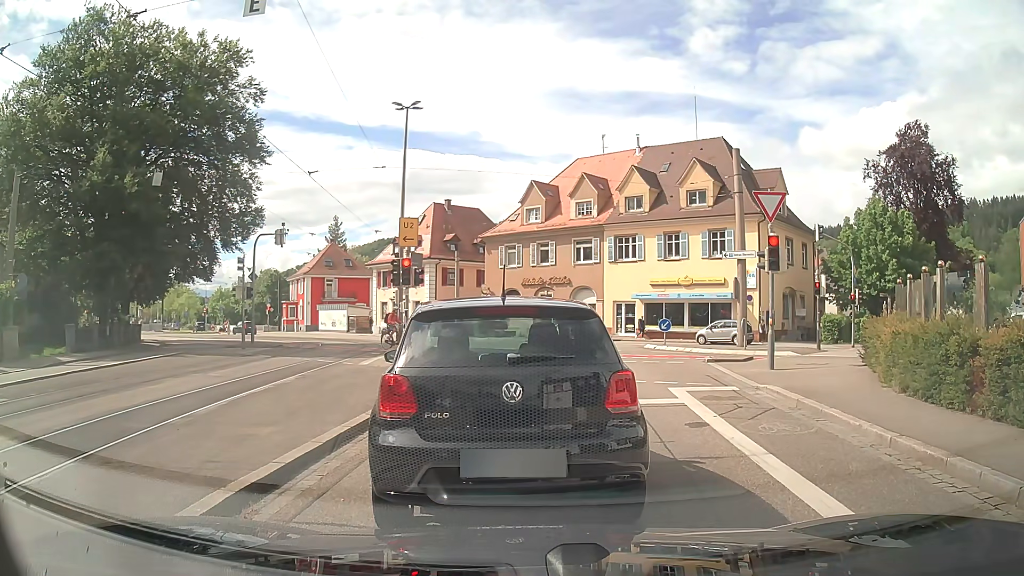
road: tertiary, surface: asphalt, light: Day
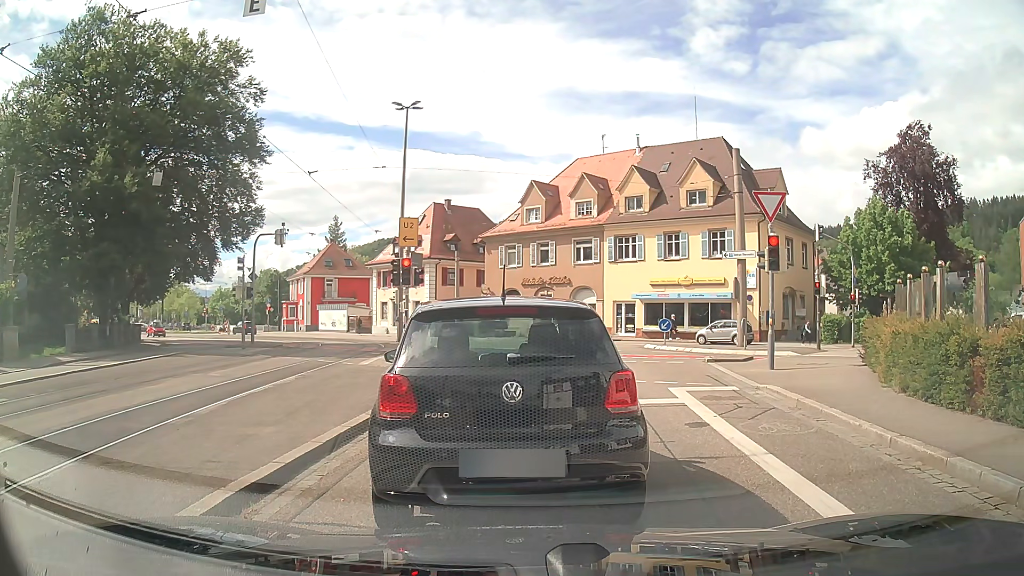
(0.0, 0.0) m; 0°
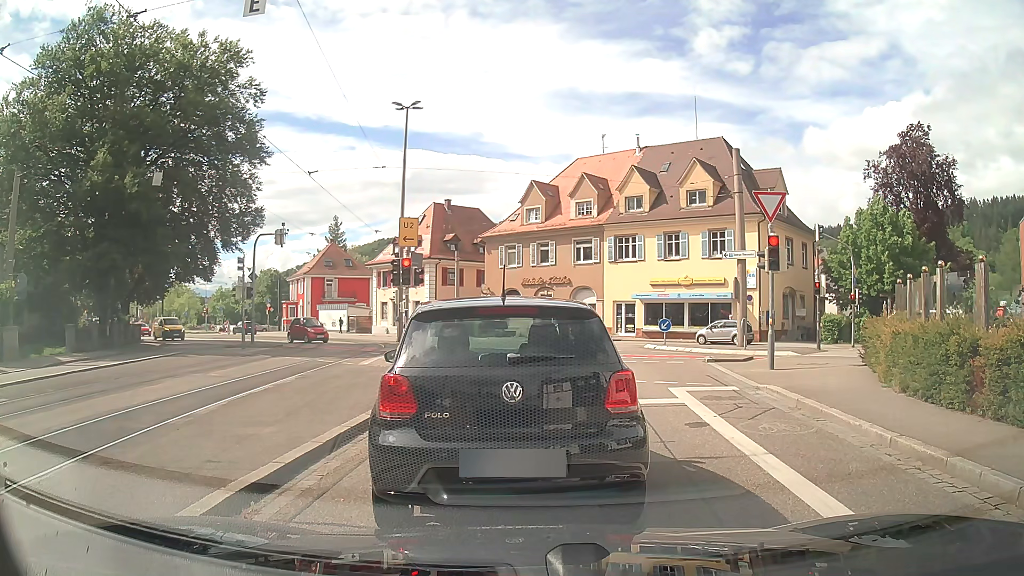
(0.0, 0.0) m; 0°
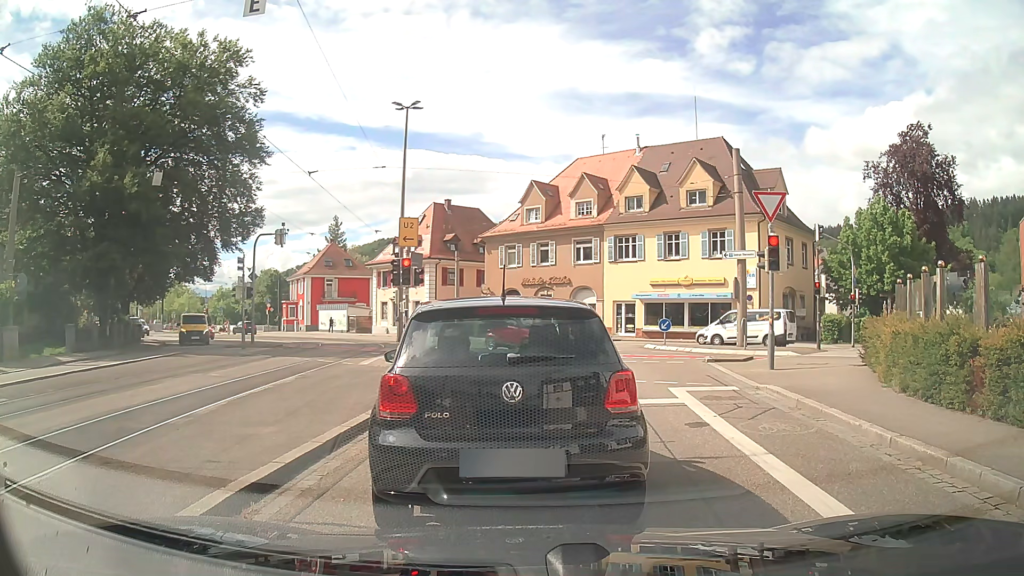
(0.0, 0.0) m; 0°
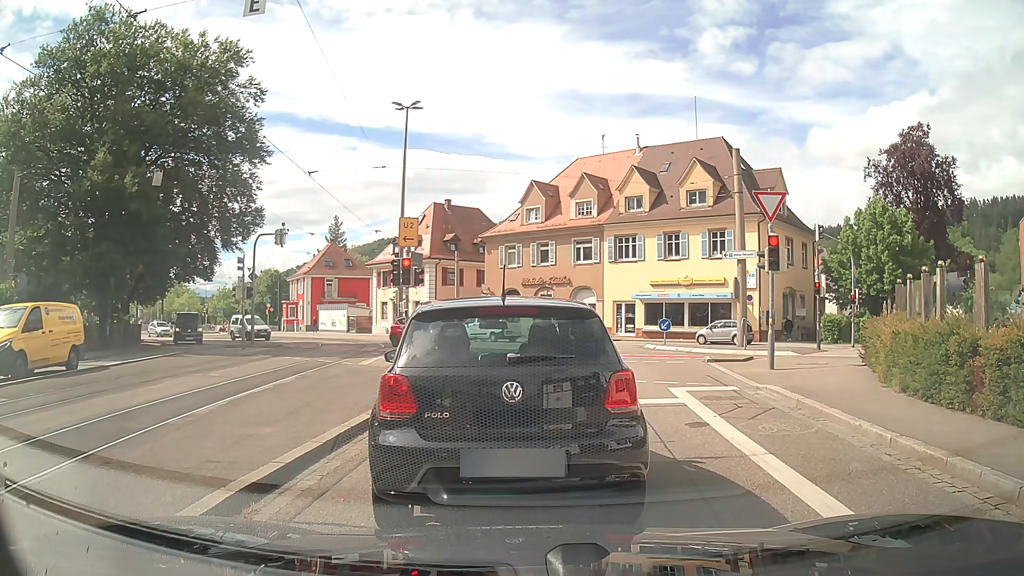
(0.0, 0.0) m; 0°
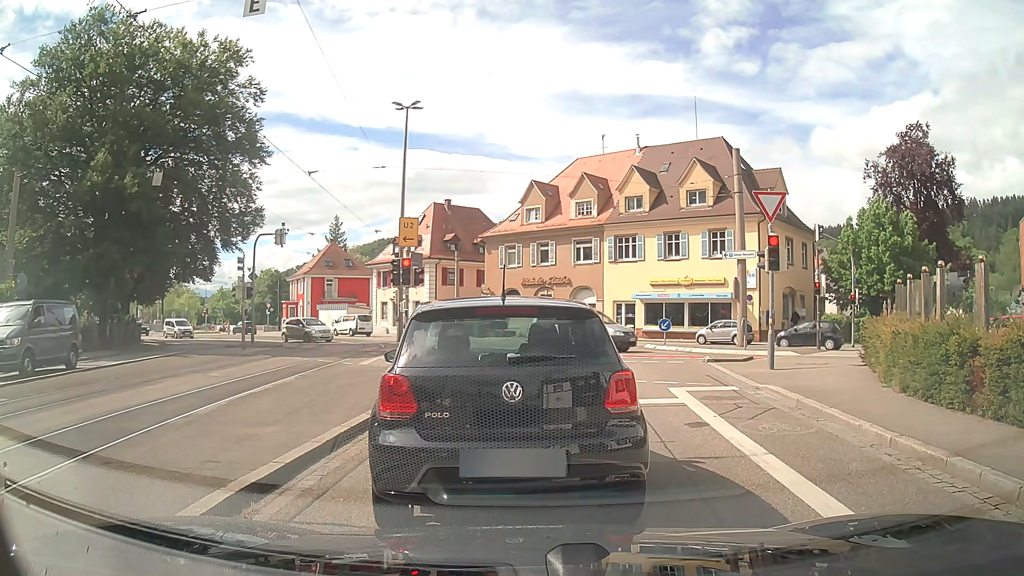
(0.0, 0.0) m; 0°
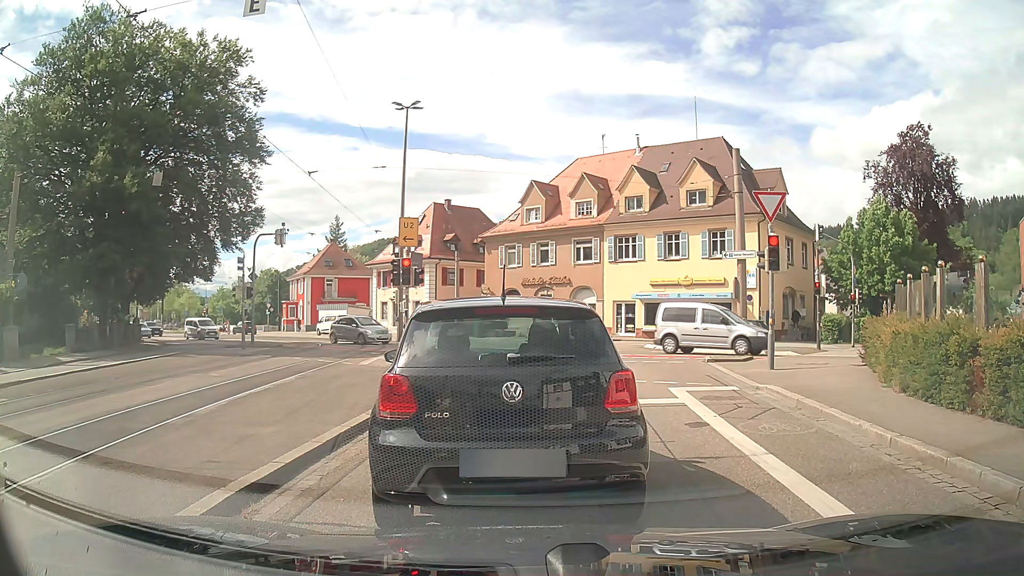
(0.0, 0.0) m; 0°
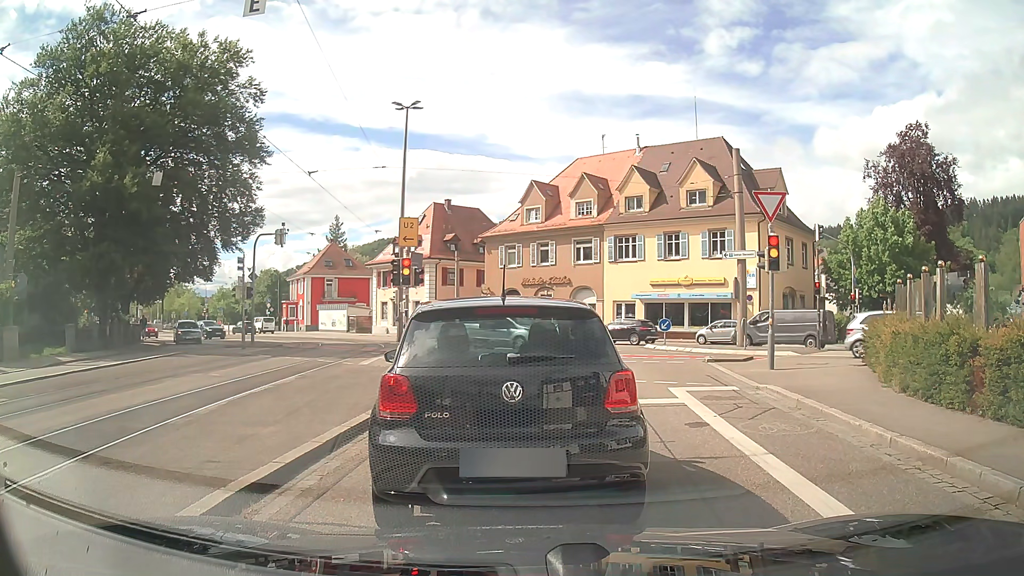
(0.0, 0.0) m; 0°
(0, +10) (+1, +20) (+1, +30) (0, +40) (-4, +49) (-10, +57) (-17, +64) (-24, +72) (-30, +79) (-37, +87) m
